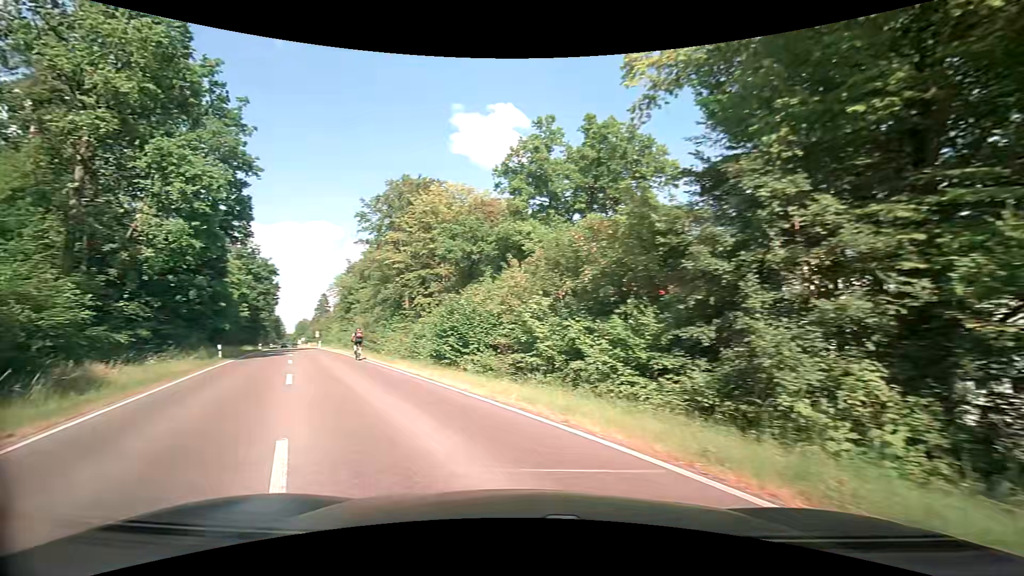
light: Day
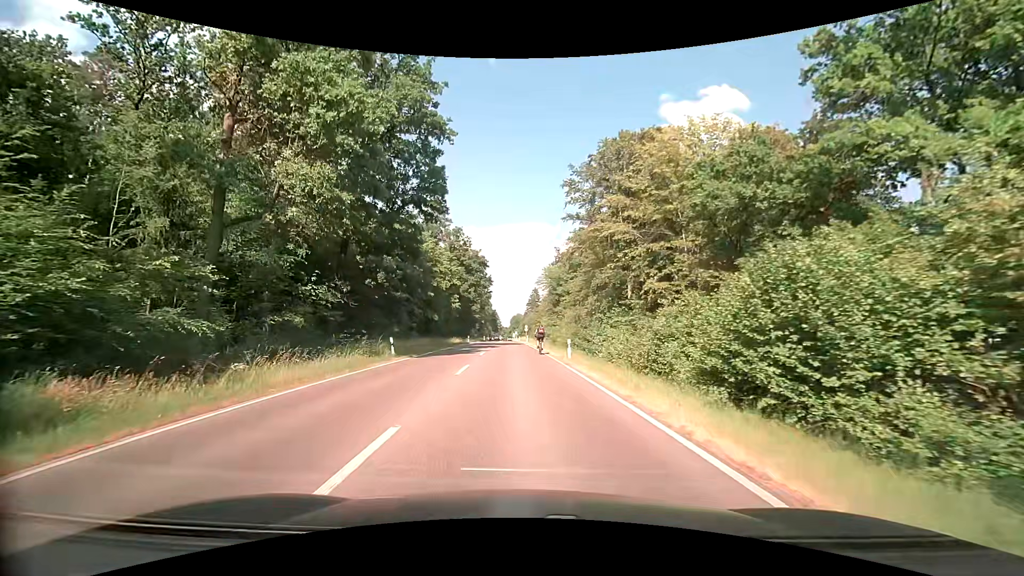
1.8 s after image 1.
(-3.4, +12.4) m; -25°
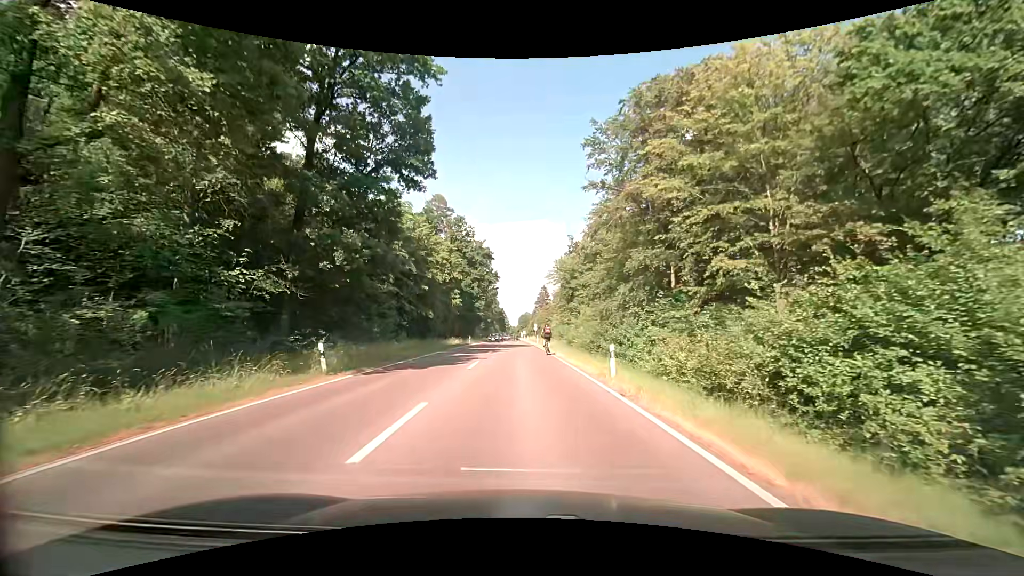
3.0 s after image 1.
(-0.1, +9.8) m; -1°
(0, +10) (0, +20) (0, +30) (0, +40) (0, +50) (0, +60) (0, +70) (-1, +80) (-1, +90) (-1, +100) m
